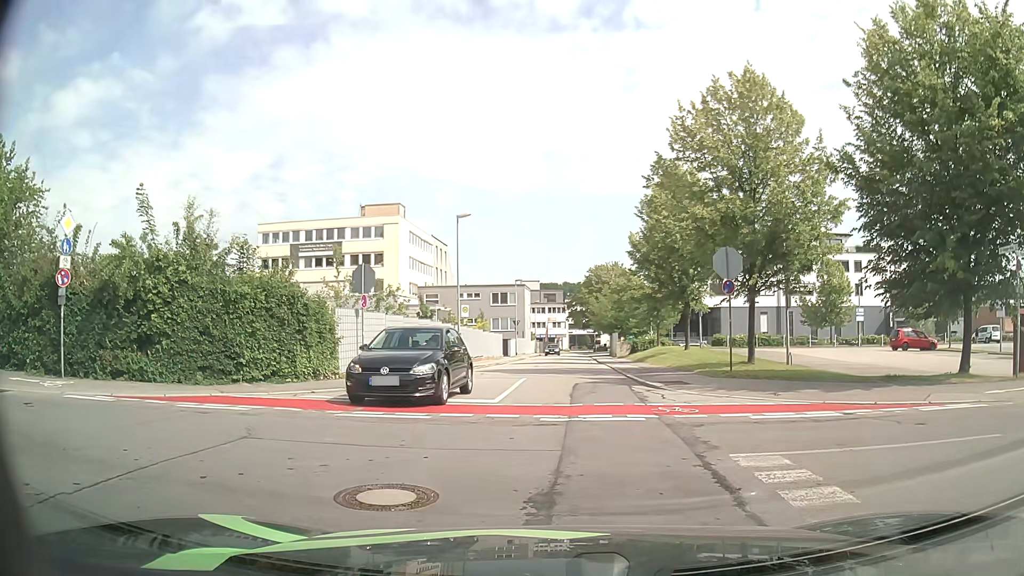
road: residential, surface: asphalt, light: Day
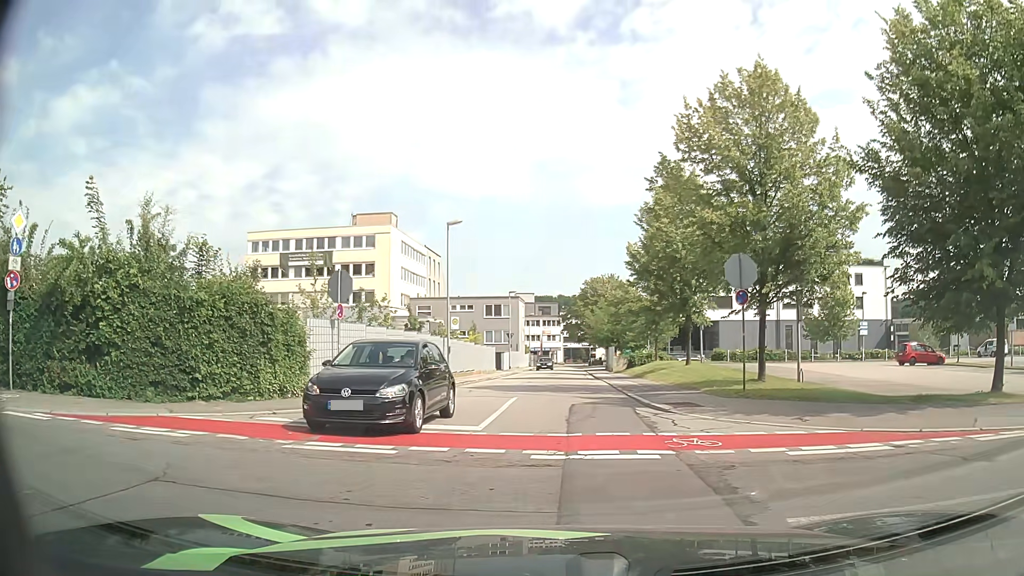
(0.0, +2.0) m; +1°
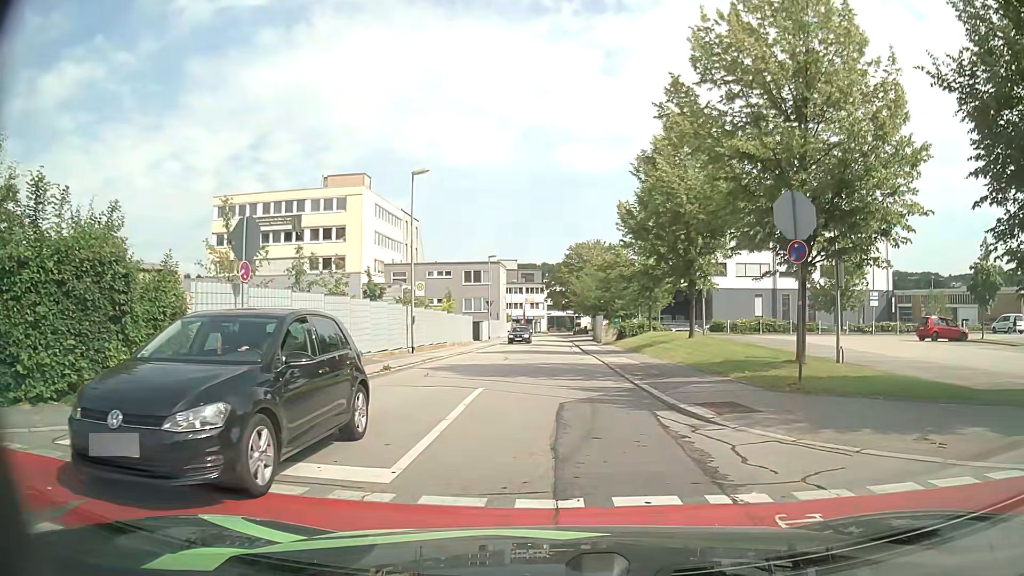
(+0.1, +5.3) m; +2°
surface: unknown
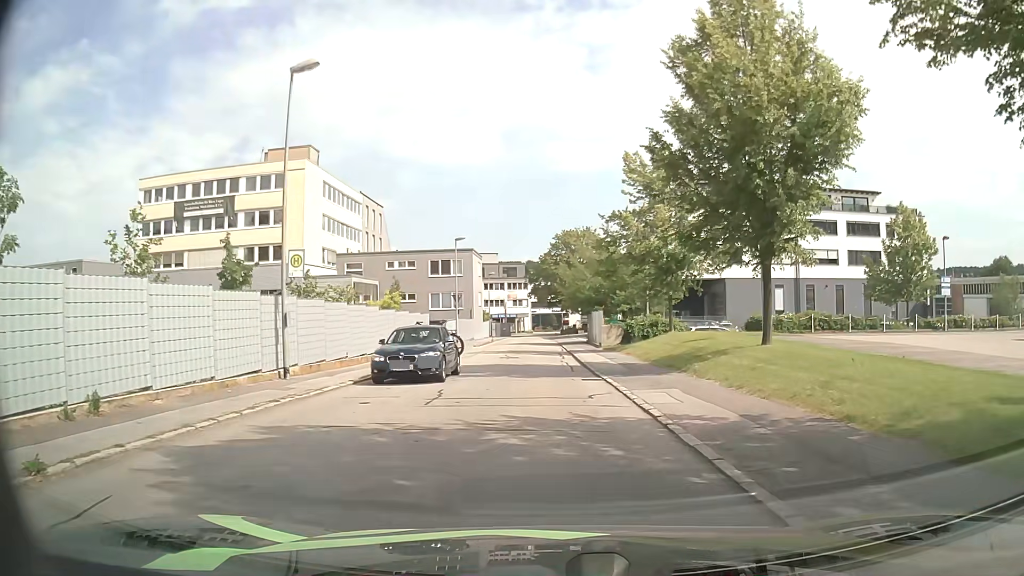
(+0.1, +13.6) m; +1°
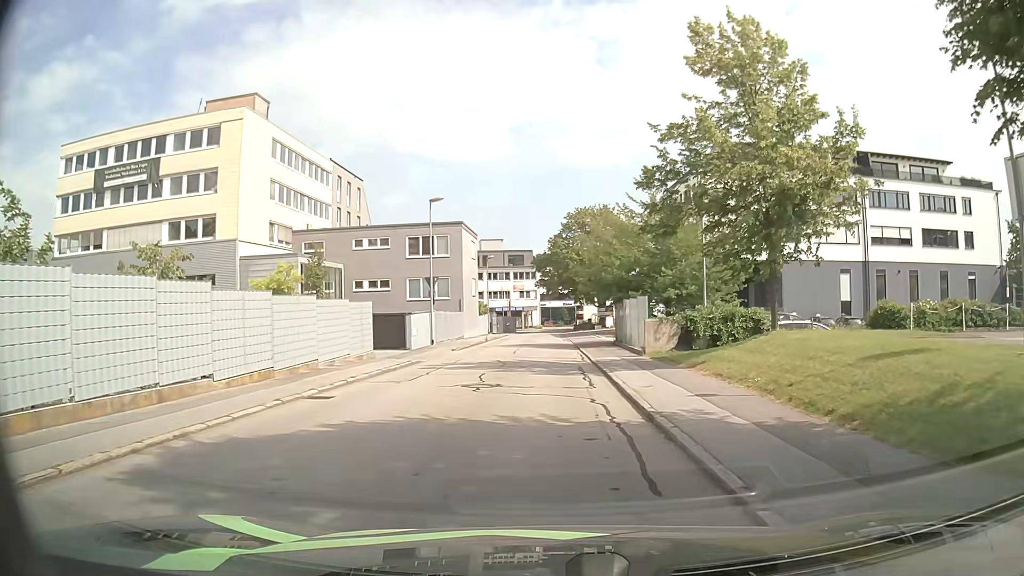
(-0.1, +15.1) m; -1°
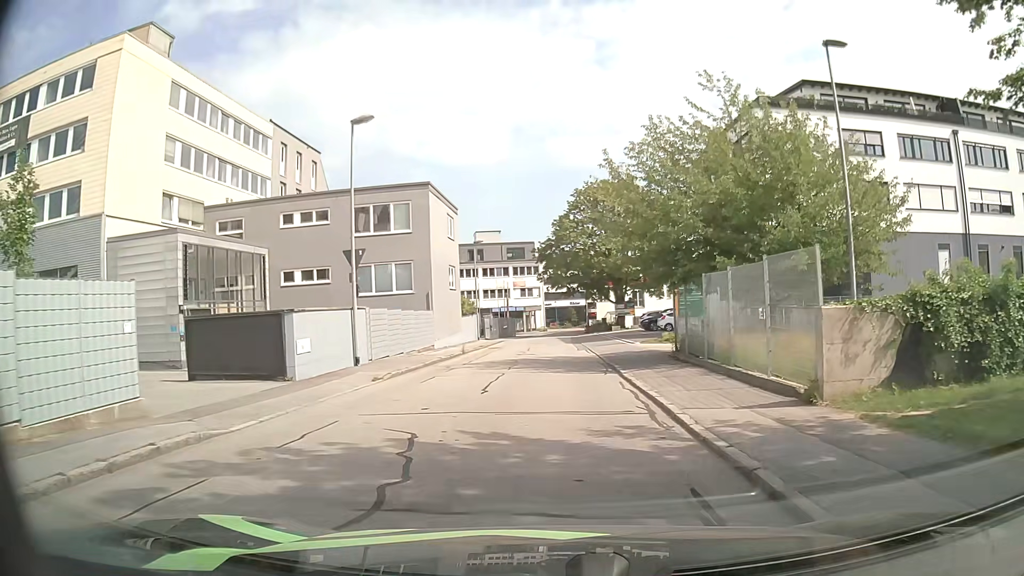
(-0.1, +16.1) m; 0°
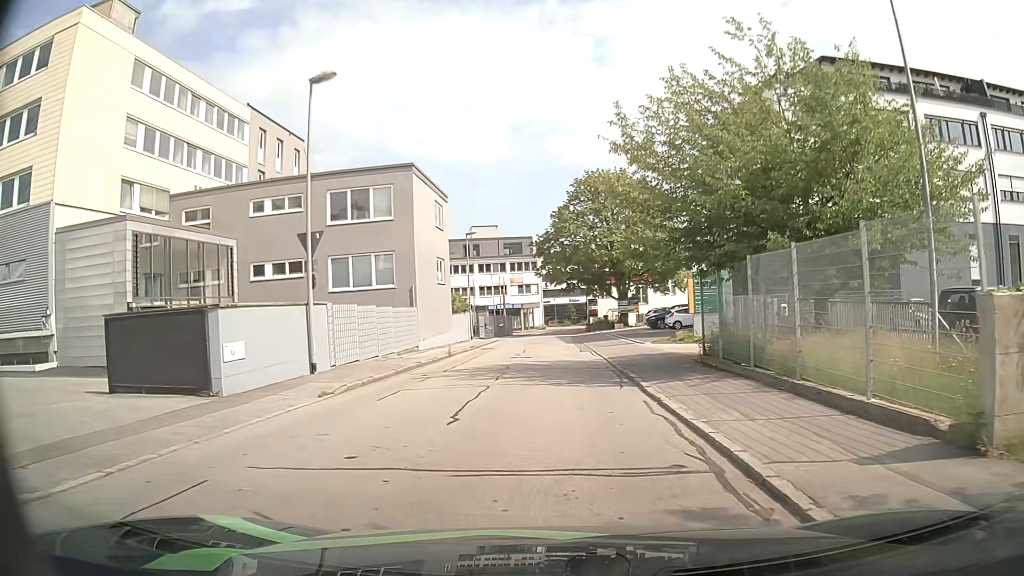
(0.0, +4.1) m; 0°
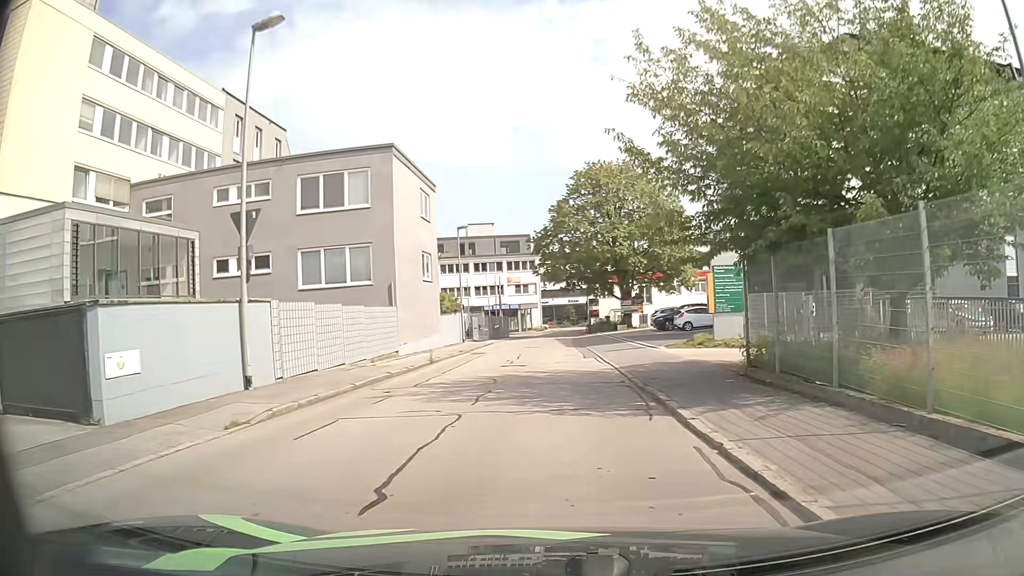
(0.0, +4.0) m; 0°
(0, +10) (0, +20) (0, +30) (0, +40) (0, +50) (0, +60) (+1, +70) (+1, +80) (+2, +90) (+4, +100) m
